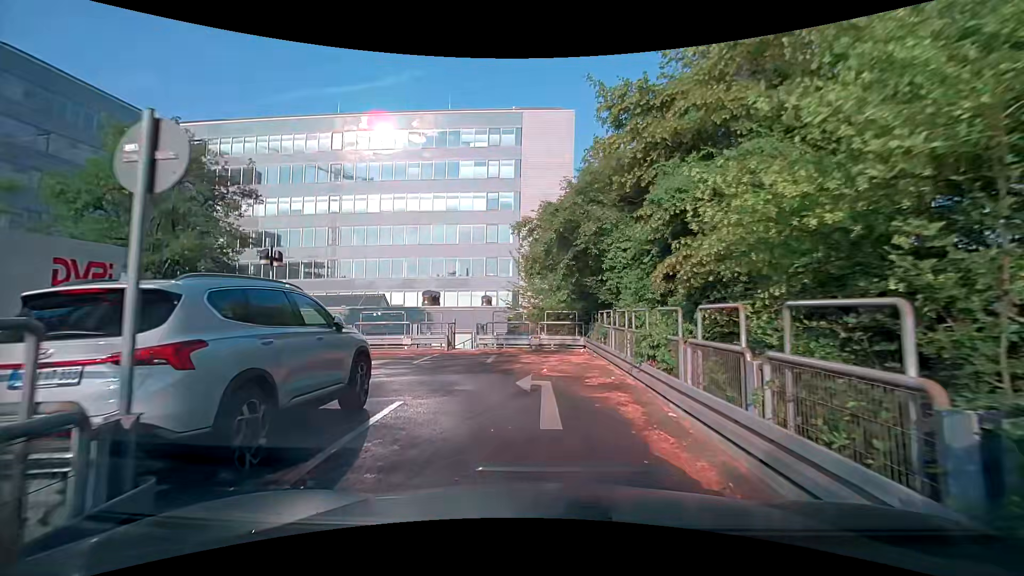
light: Day
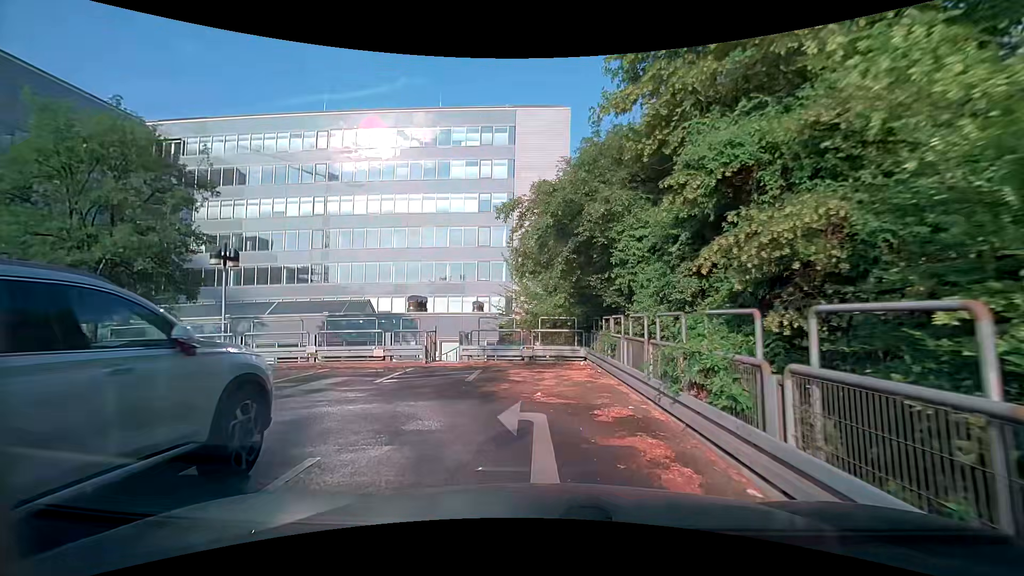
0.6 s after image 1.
(0.0, +2.6) m; 0°
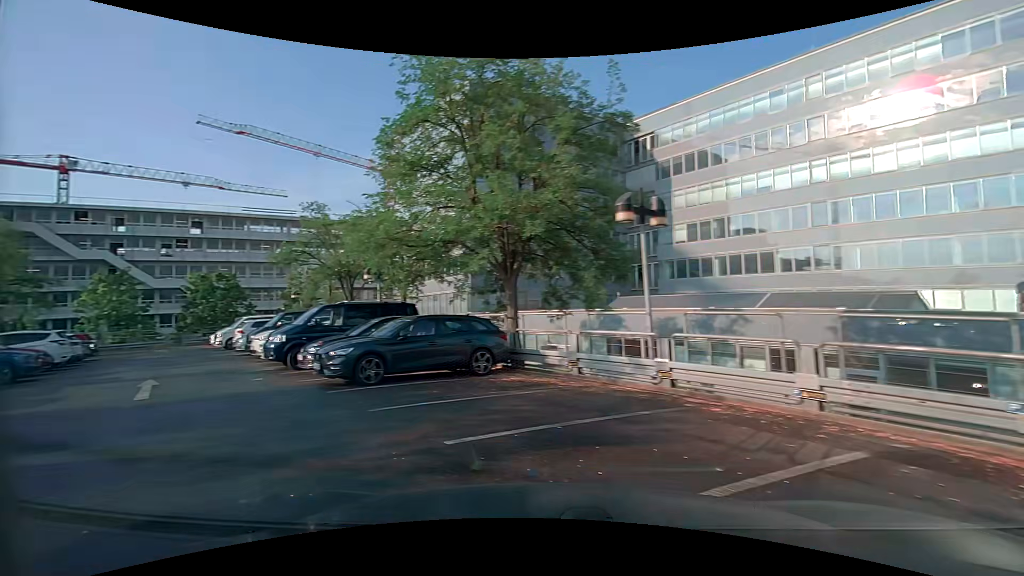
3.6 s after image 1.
(-1.9, +9.4) m; -51°
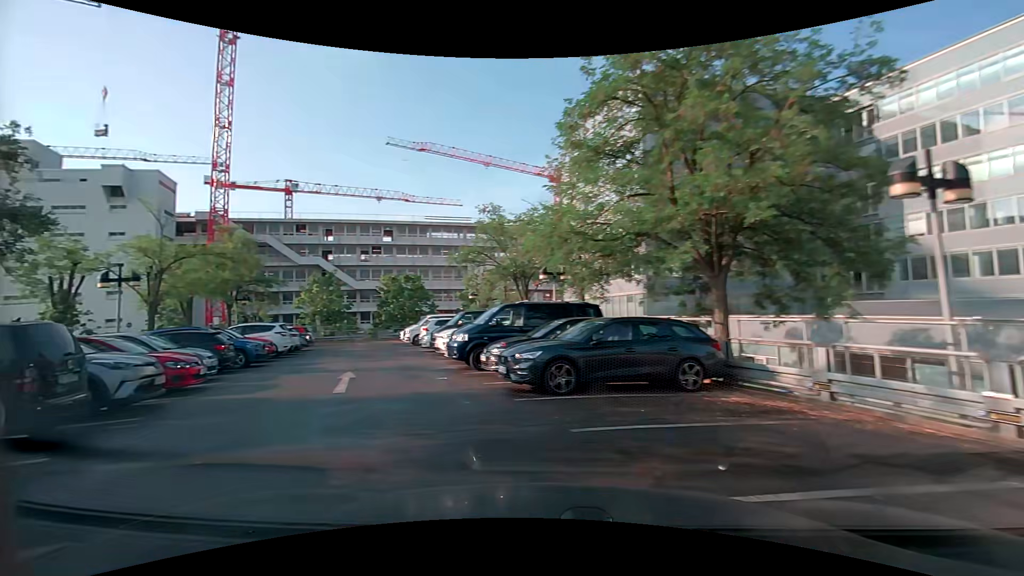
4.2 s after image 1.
(-0.2, +1.6) m; -18°
